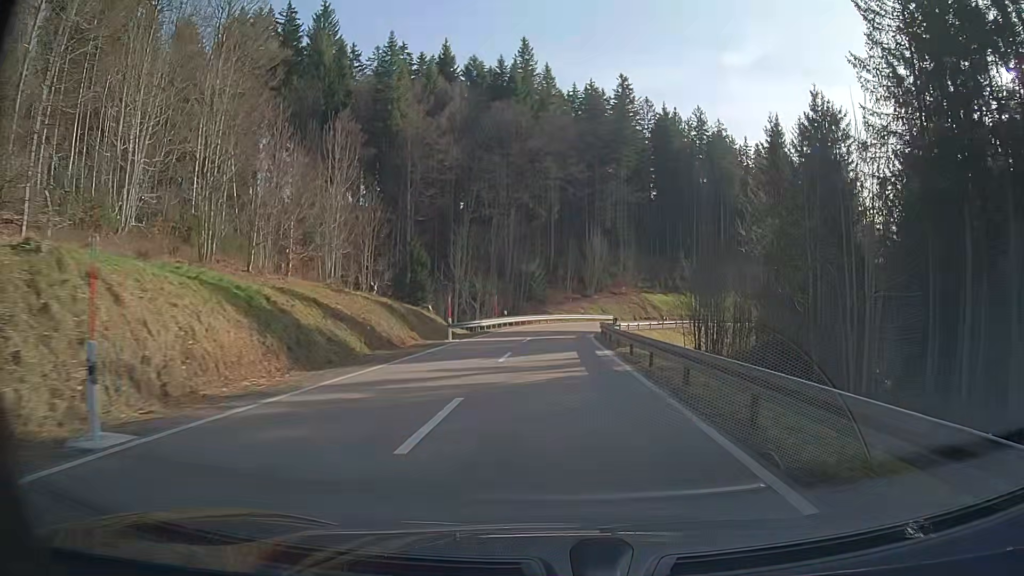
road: secondary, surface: asphalt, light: Day
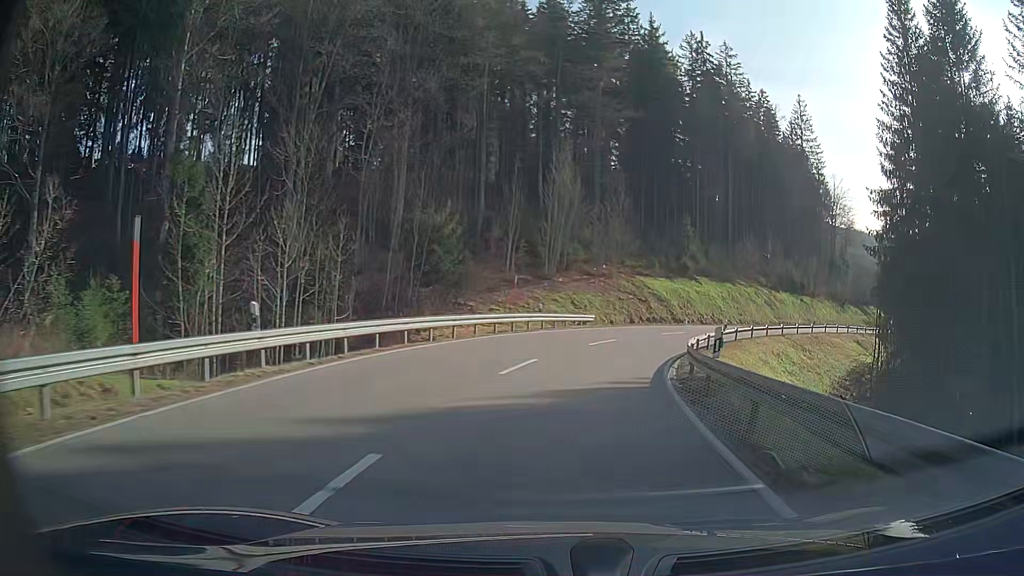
(+1.2, +39.6) m; +7°
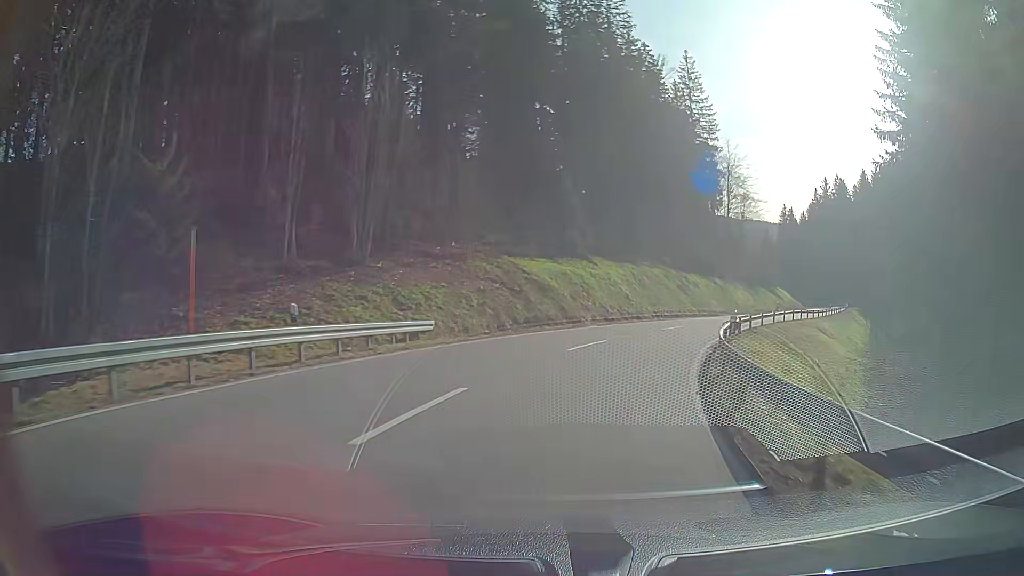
(+2.0, +18.8) m; +13°
(+1, +10) (+3, +20) (+6, +29) (+10, +38) (+14, +47) (+18, +56) (+23, +66) (+27, +75) (+31, +84) (+35, +93) m
